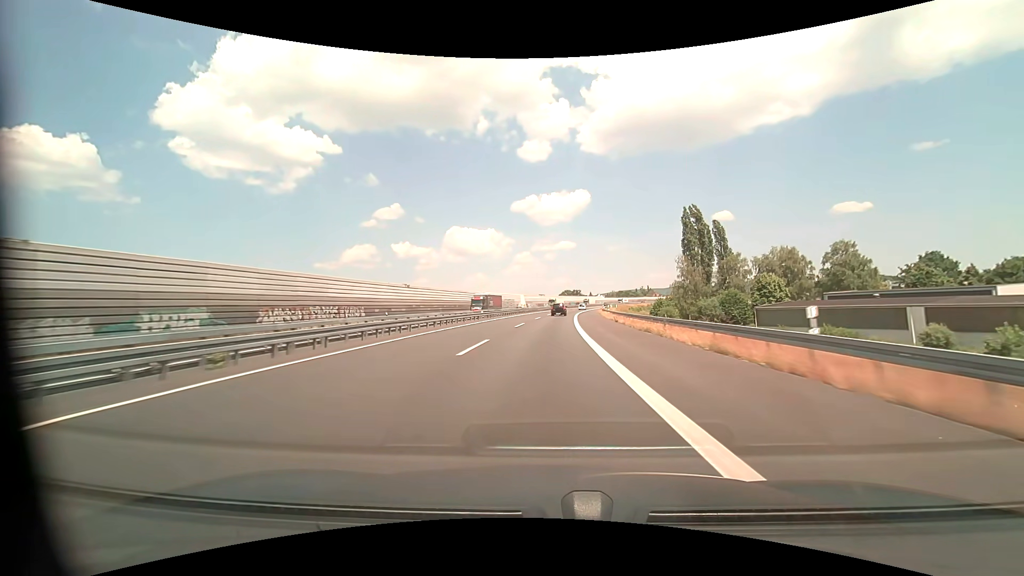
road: motorway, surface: asphalt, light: Day
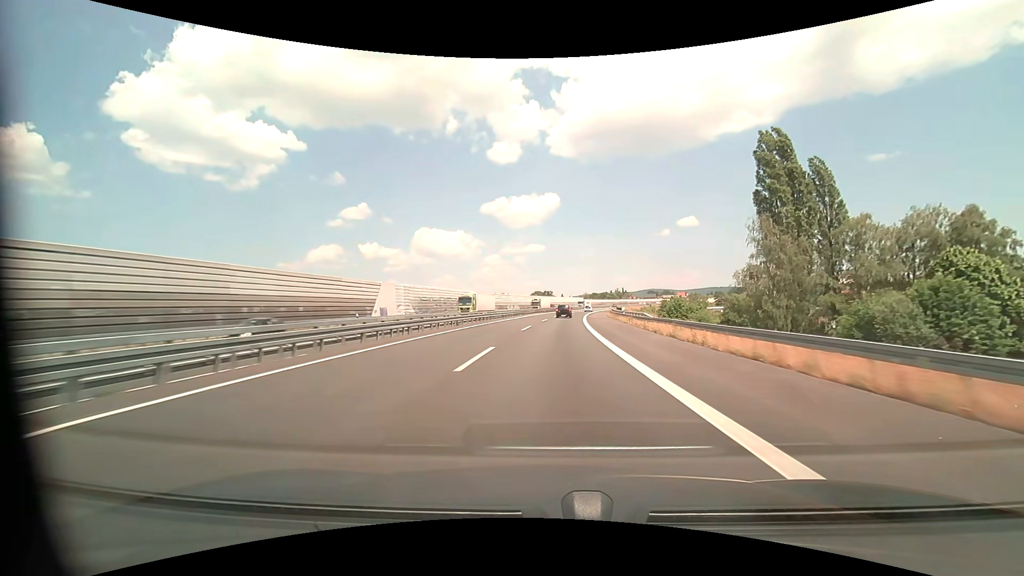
(+1.4, +57.5) m; +3°
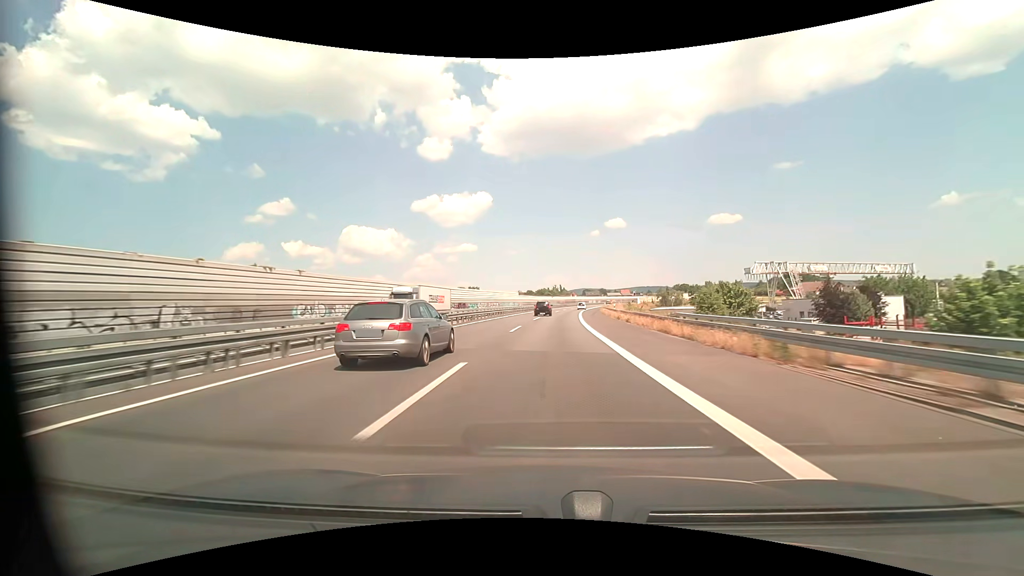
(+6.4, +95.1) m; +7°
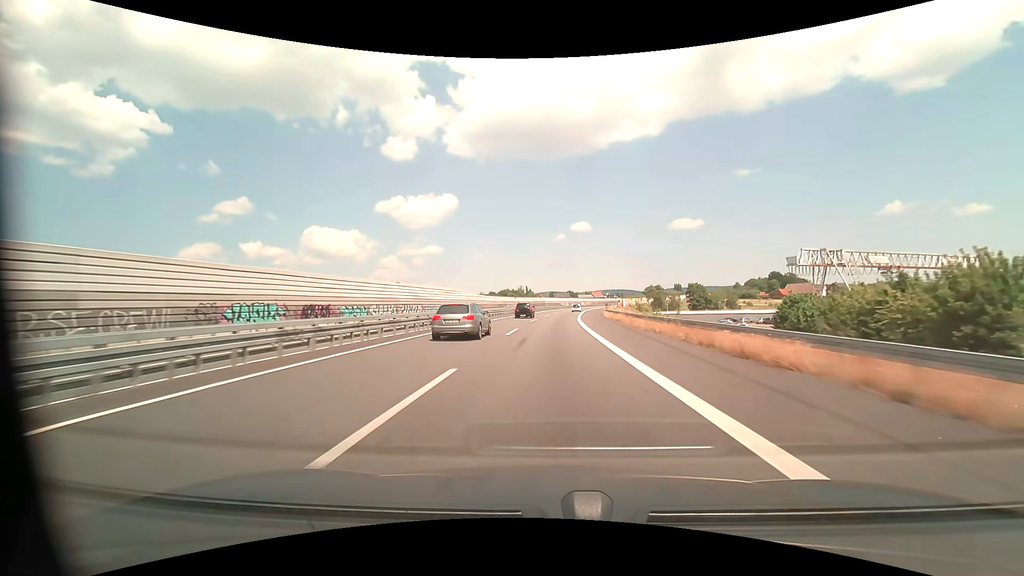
(+2.2, +55.6) m; +4°
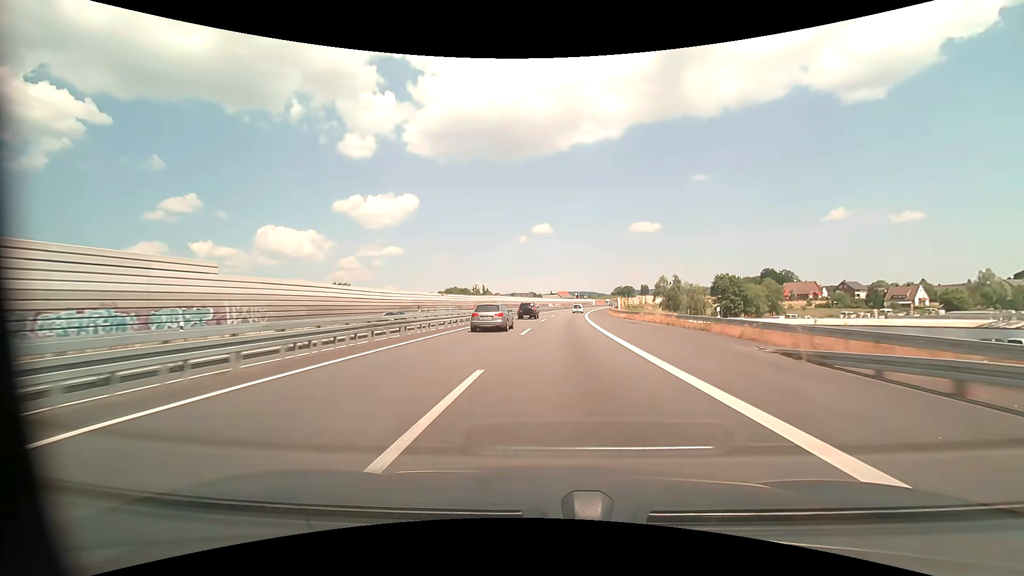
(+2.7, +72.5) m; +4°
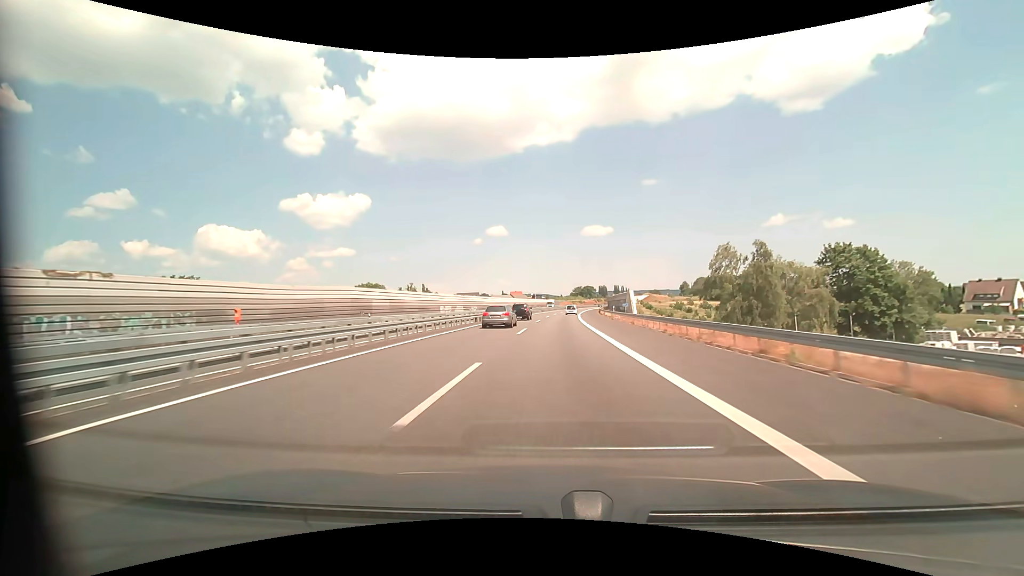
(+3.6, +70.9) m; +5°
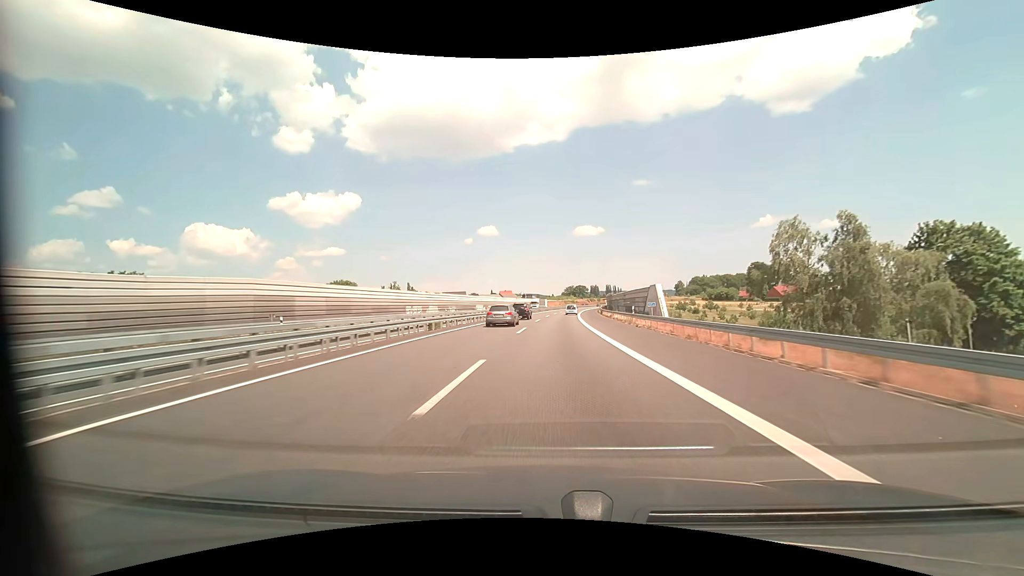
(+0.1, +17.6) m; +1°
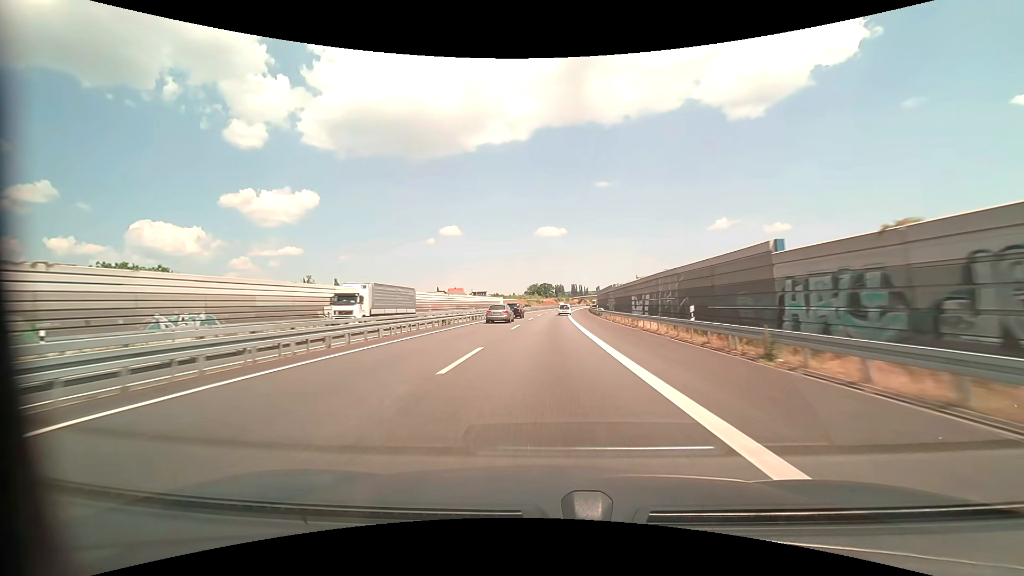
(+2.7, +68.8) m; +4°
(0, +10) (0, +20) (0, +30) (0, +40) (+1, +50) (+1, +60) (+2, +70) (+2, +80) (+3, +90) (+3, +100) m
